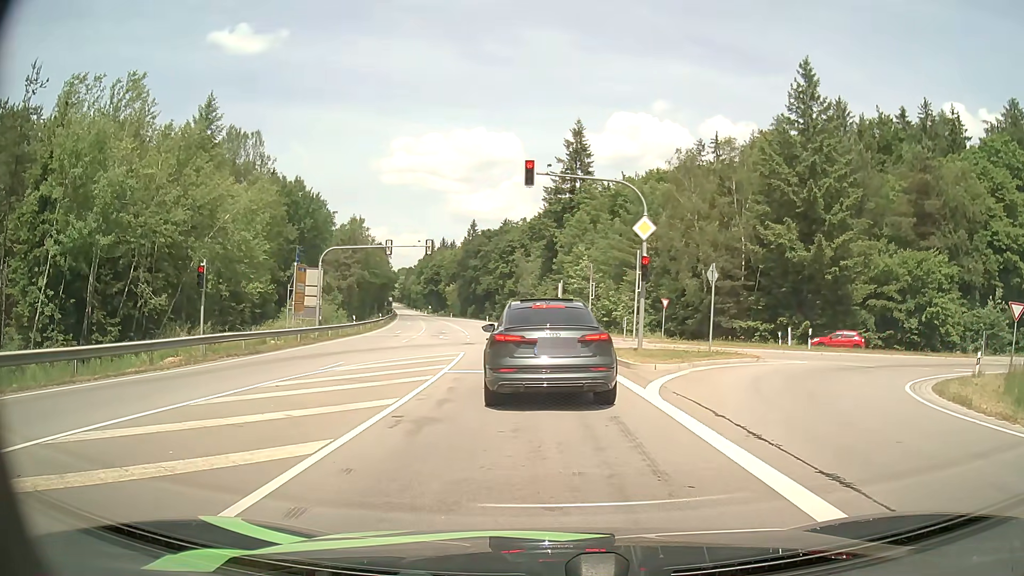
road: secondary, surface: asphalt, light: Day
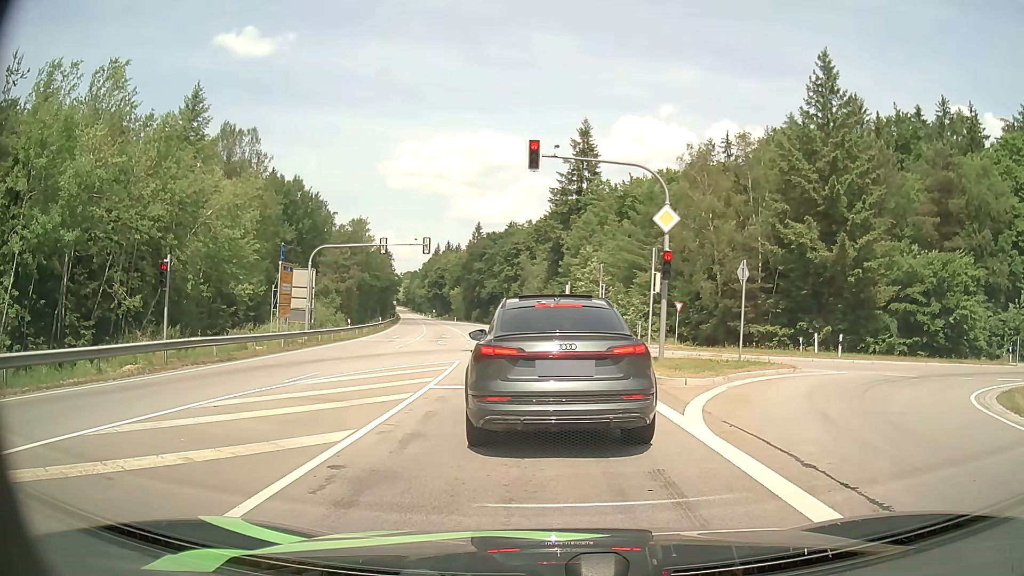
(0.0, +2.9) m; -1°
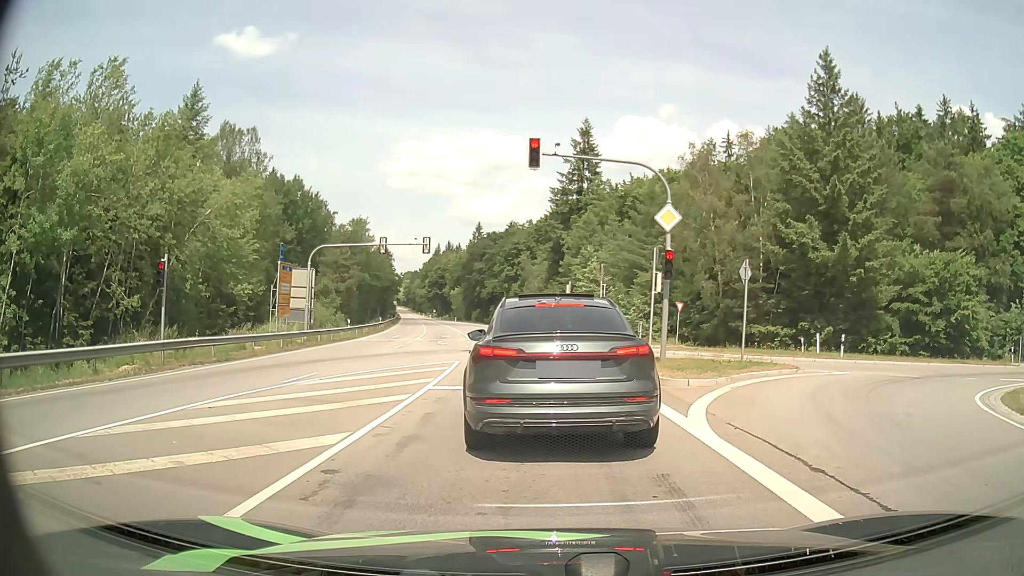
(0.0, +0.2) m; 0°
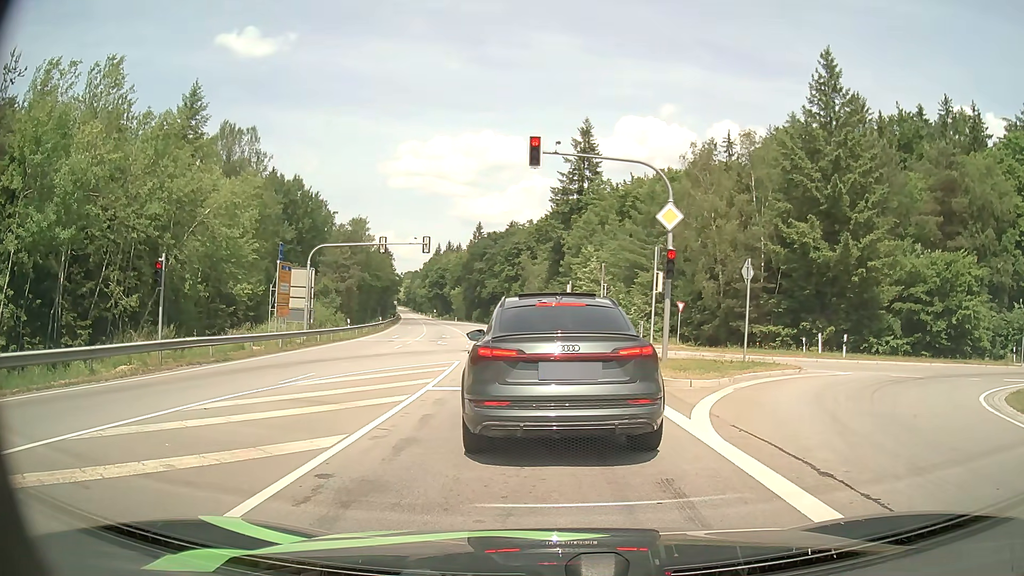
(0.0, +0.2) m; 0°
